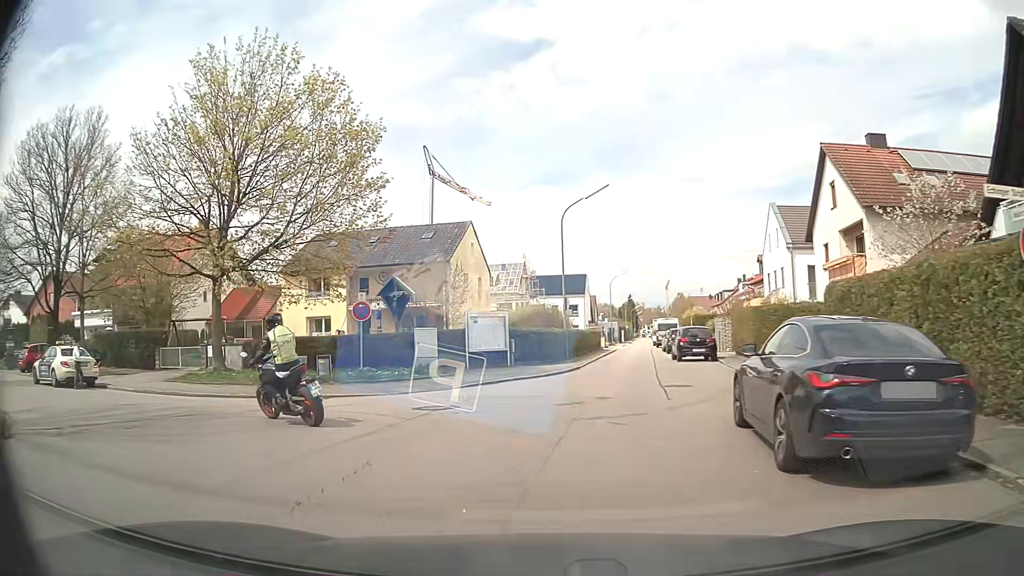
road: residential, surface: asphalt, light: Day
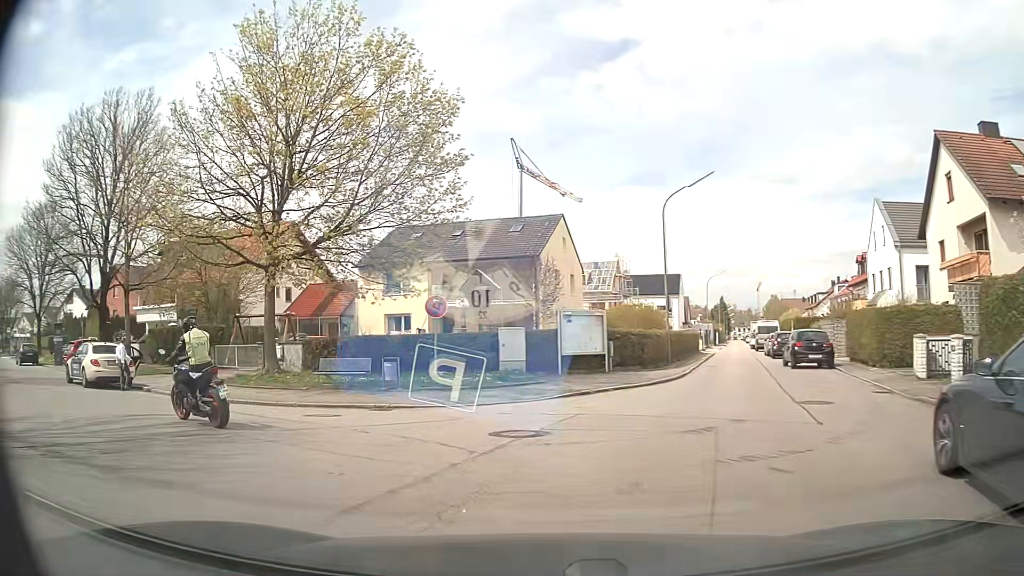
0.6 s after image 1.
(-0.2, +3.0) m; -7°
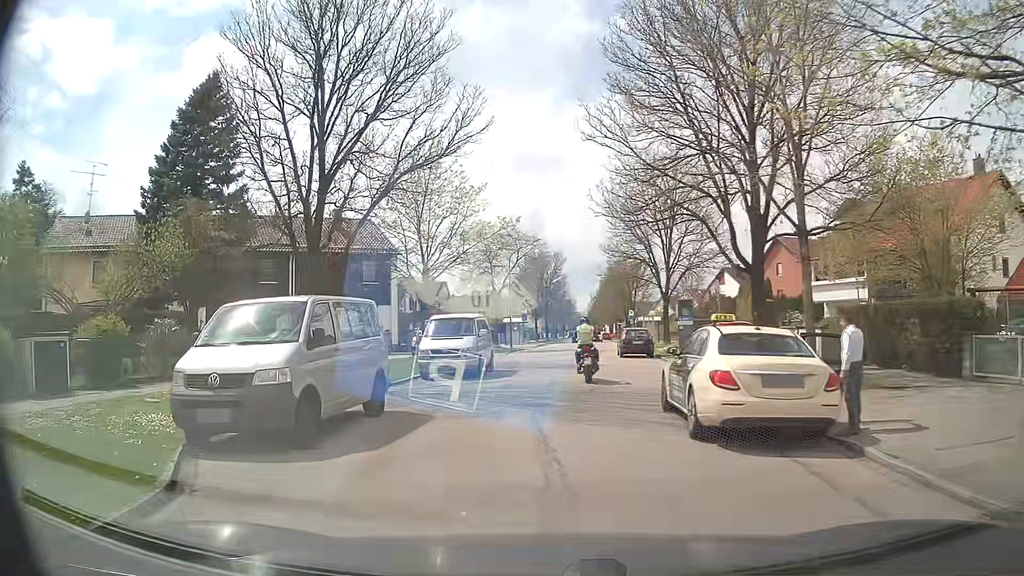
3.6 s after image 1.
(-7.1, +11.7) m; -58°
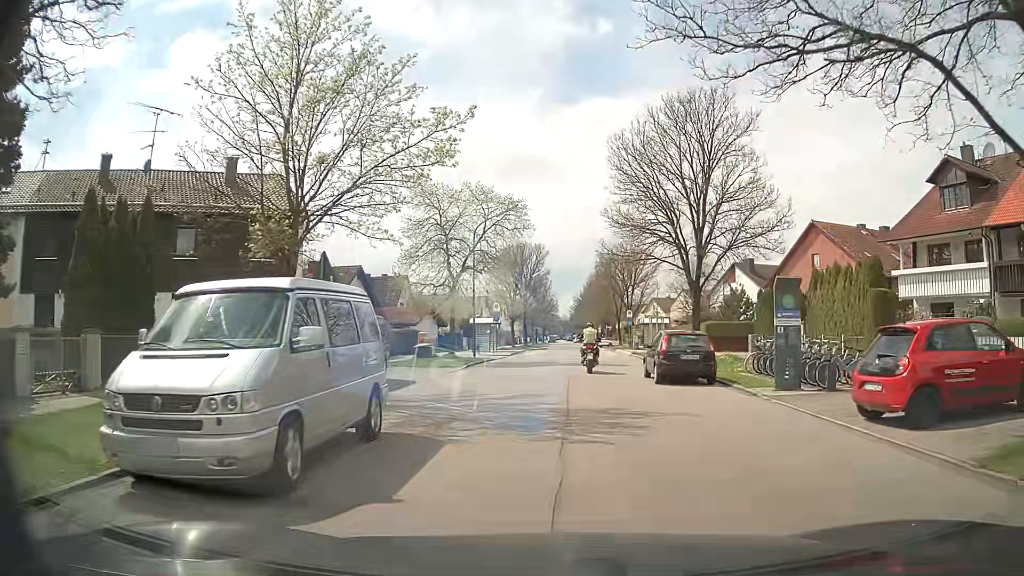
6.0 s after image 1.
(-0.3, +14.9) m; +1°
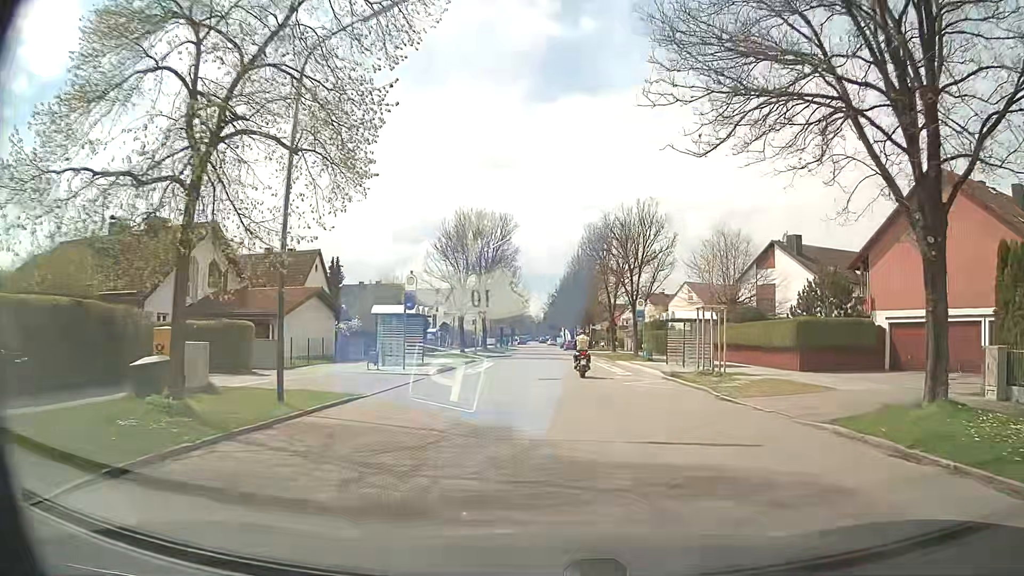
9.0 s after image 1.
(+0.6, +23.5) m; +3°
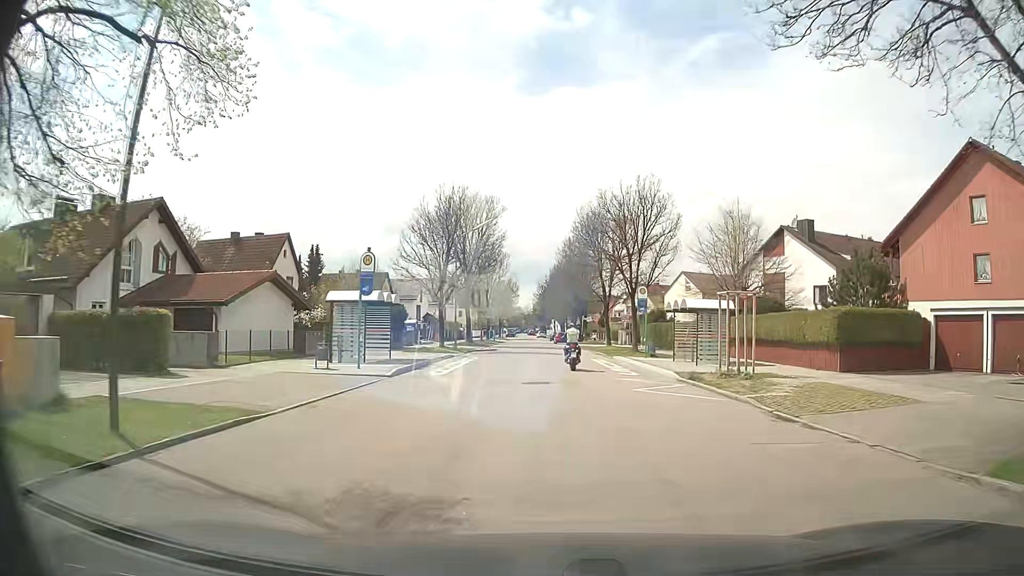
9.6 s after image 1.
(0.0, +5.0) m; +1°
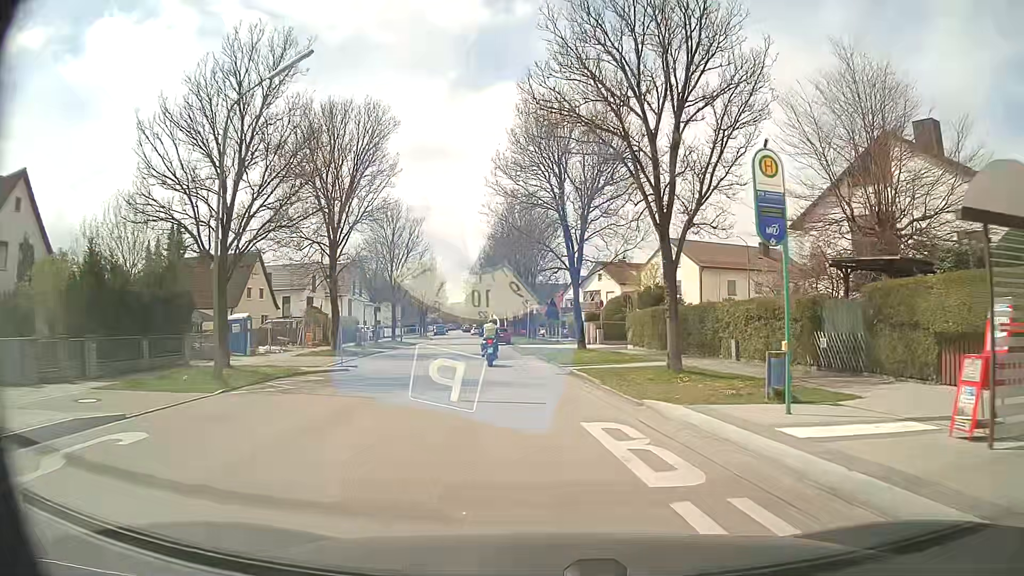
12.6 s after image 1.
(+0.6, +26.2) m; +5°
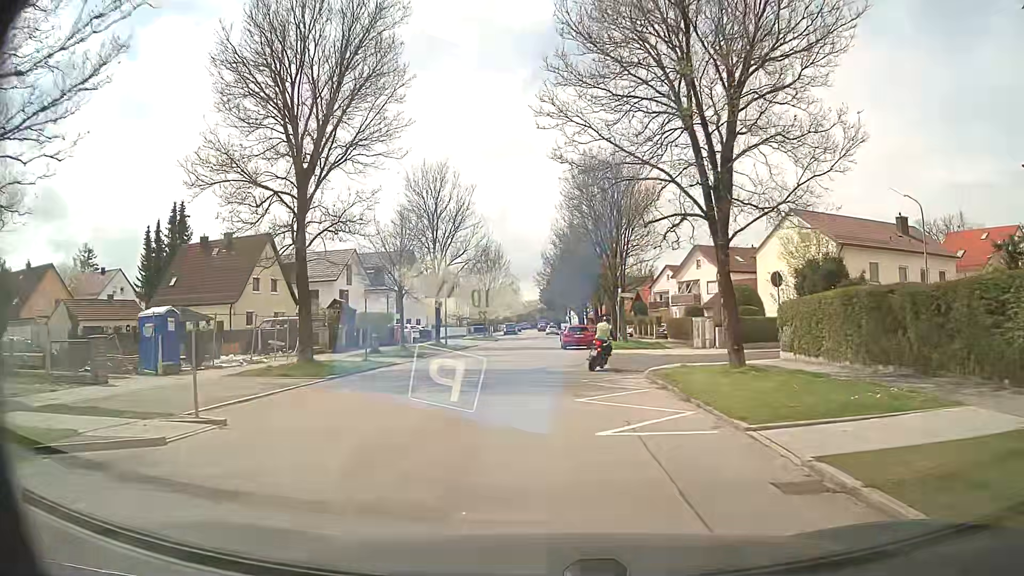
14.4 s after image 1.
(-1.0, +14.6) m; -7°
(0, +10) (0, +20) (+6, +28) (+15, +32) (+25, +35) (+34, +38) (+43, +42) (+53, +45) (+62, +49) (+72, +52) m
